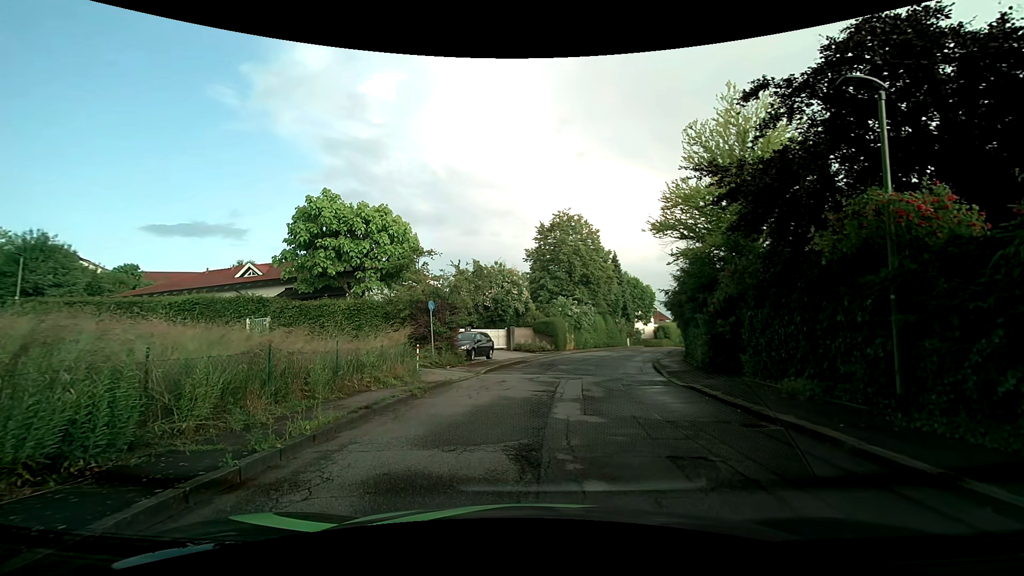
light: Day
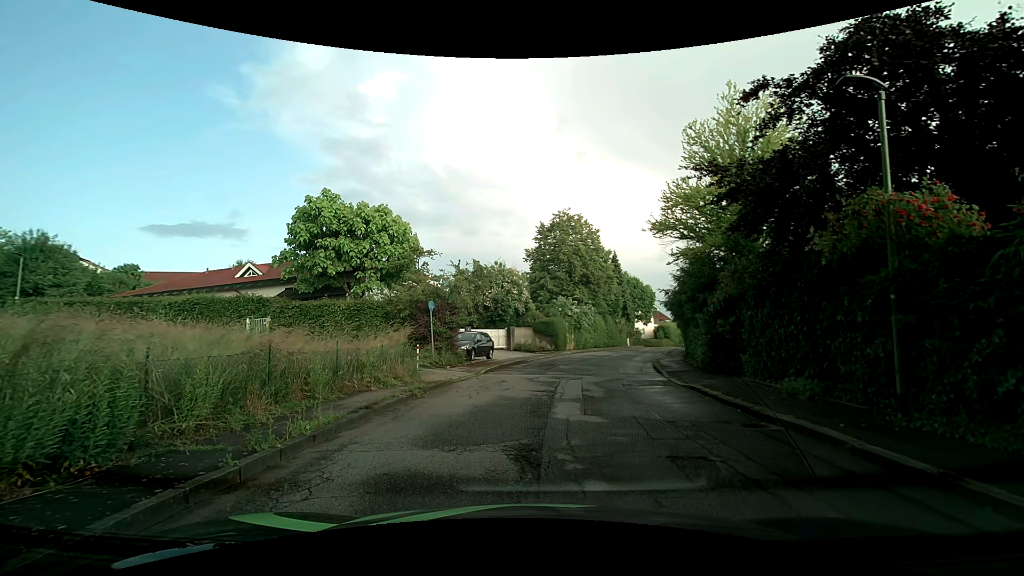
(0.0, 0.0) m; 0°
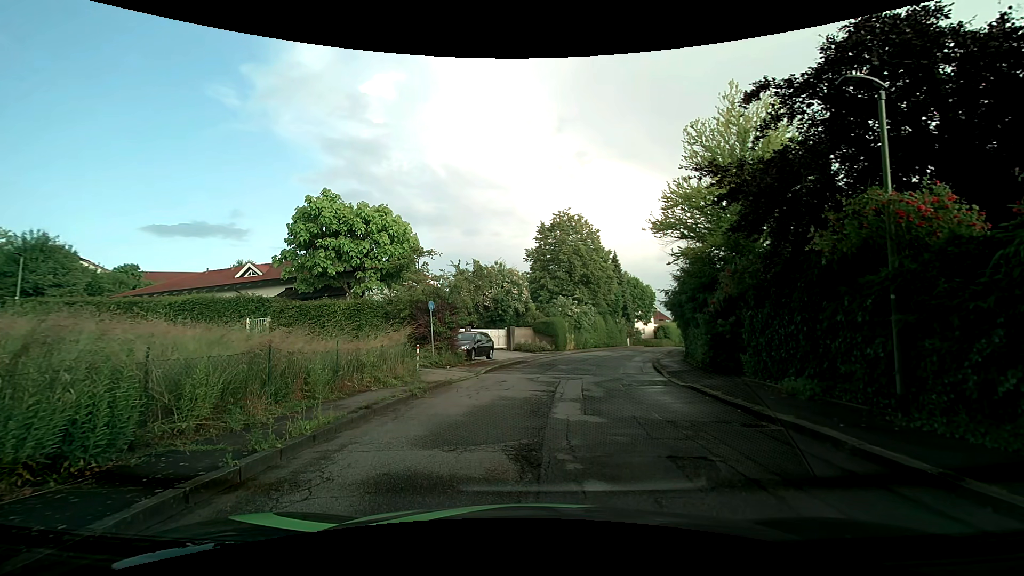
(0.0, 0.0) m; 0°
